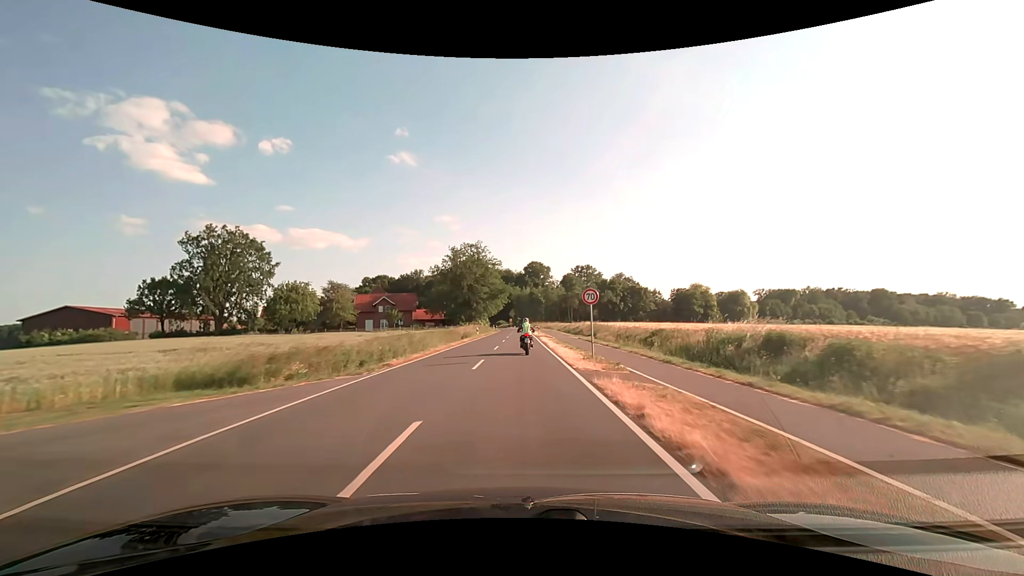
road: tertiary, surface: asphalt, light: Day
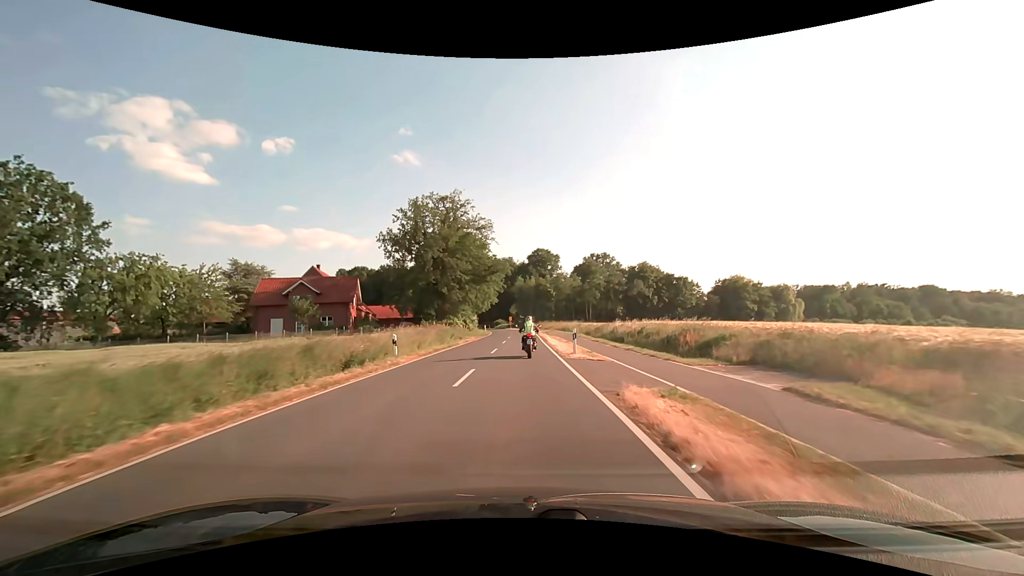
(-0.1, +40.1) m; 0°
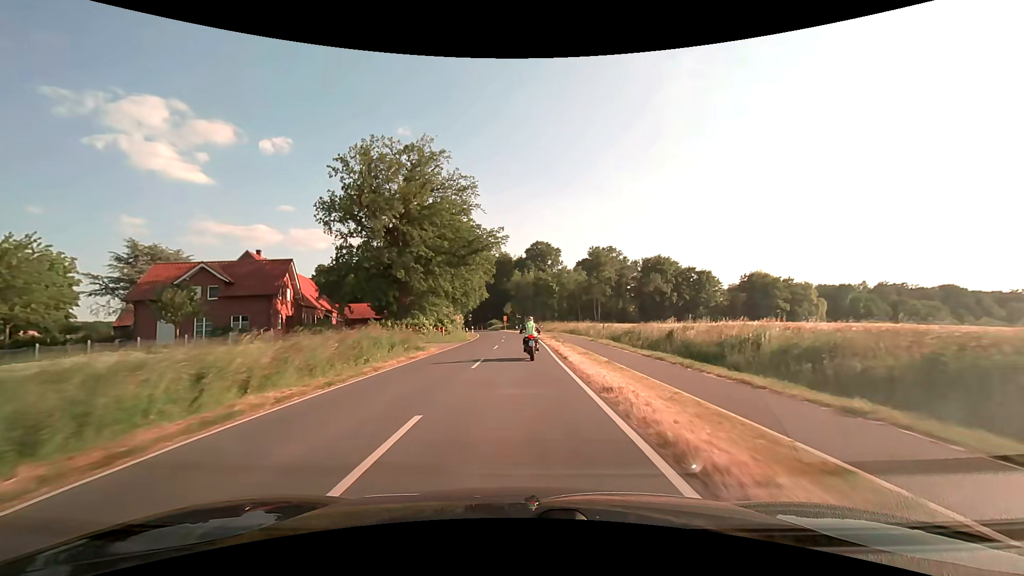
(0.0, +19.2) m; 0°
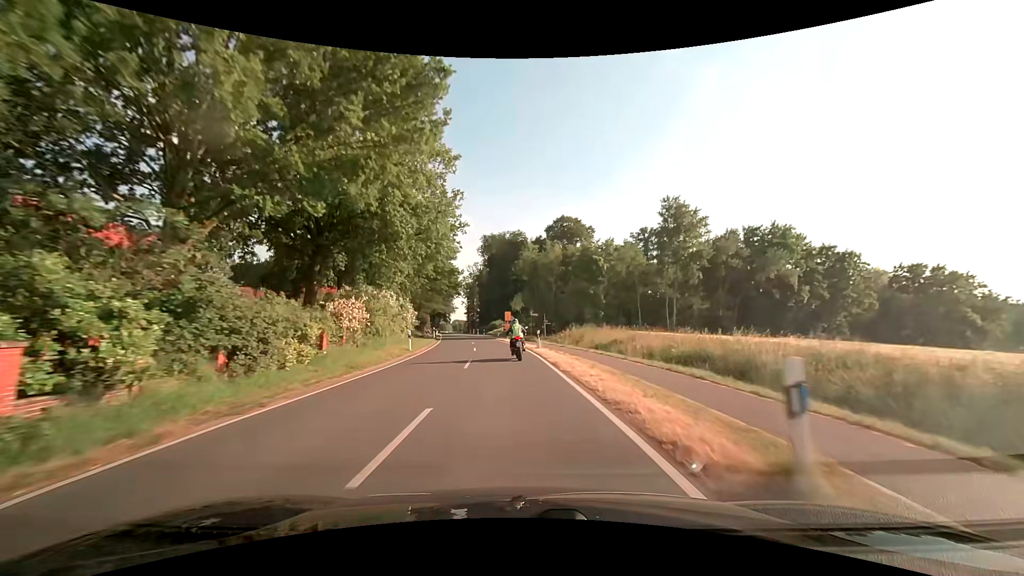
(-0.4, +47.0) m; -2°
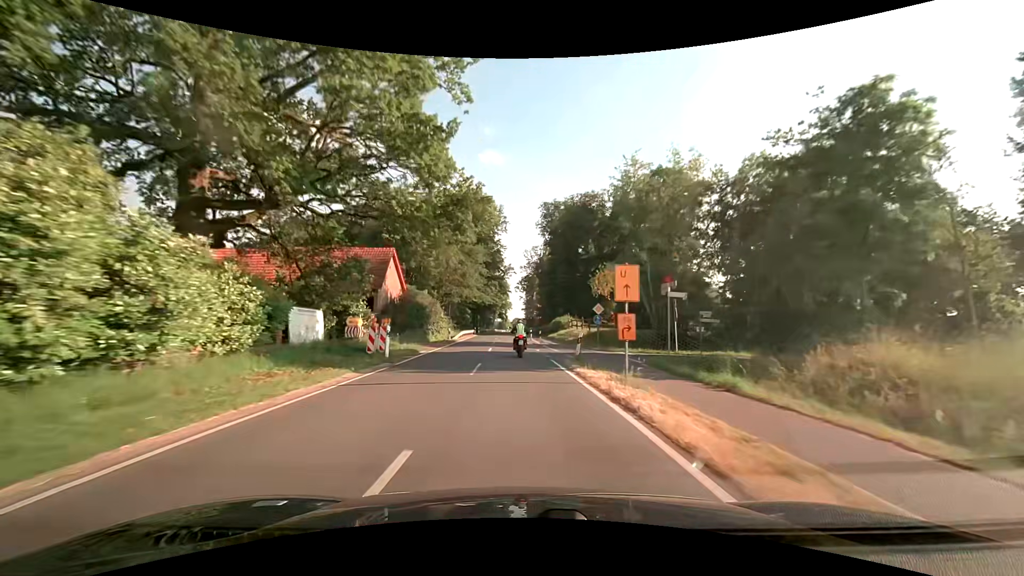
(-2.5, +38.7) m; -7°
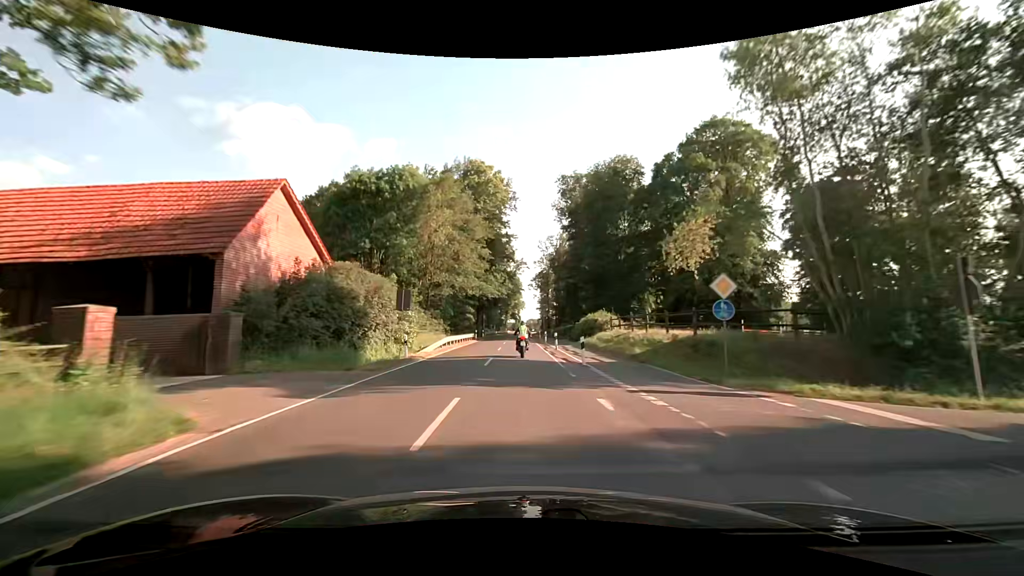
(-0.3, +20.1) m; -1°
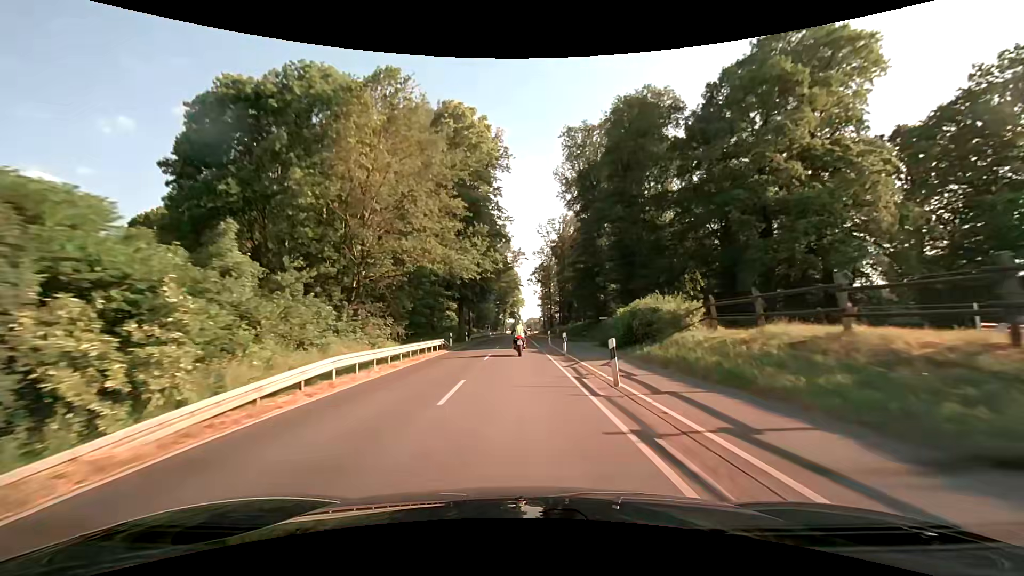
(0.0, +20.7) m; 0°
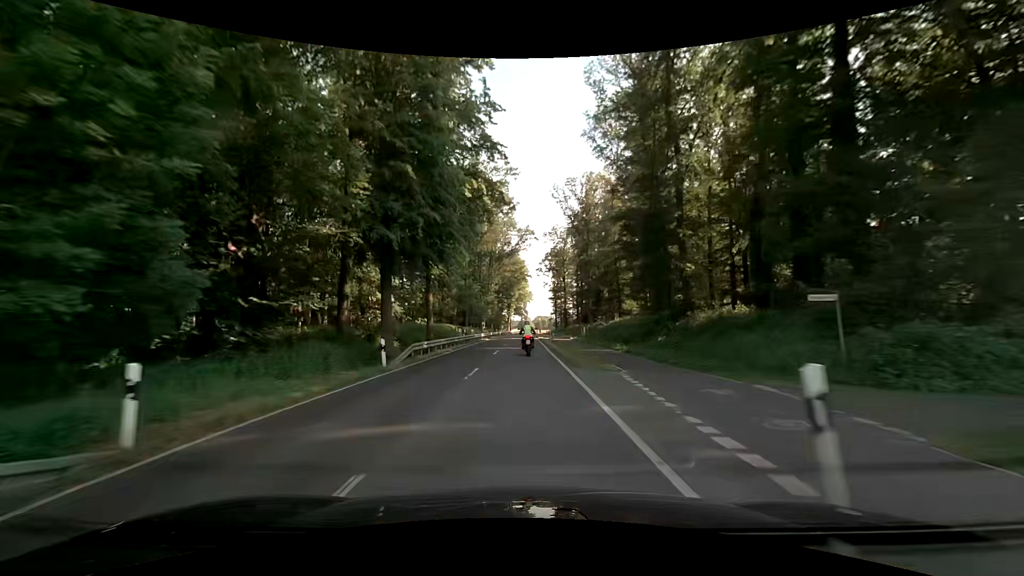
(-0.1, +32.2) m; -1°
(0, +10) (0, +20) (0, +30) (0, +40) (0, +50) (0, +60) (0, +70) (0, +80) (0, +90) (0, +100) m
